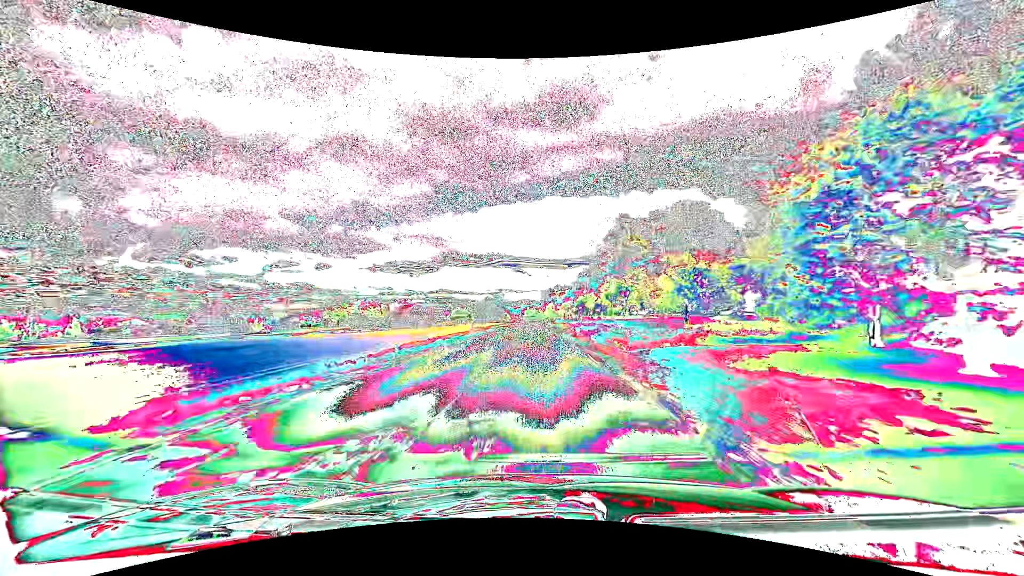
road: secondary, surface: asphalt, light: Day
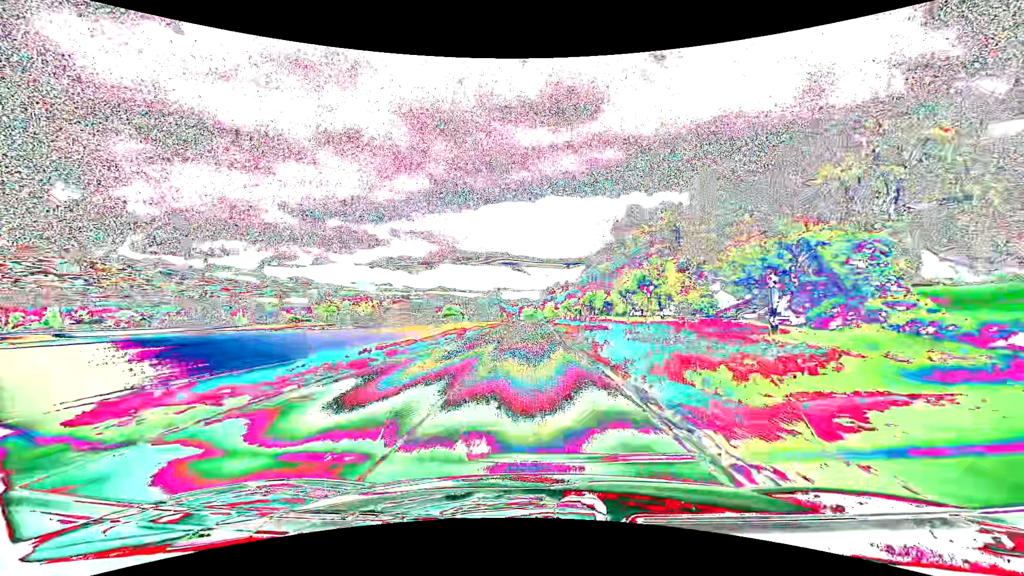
(0.0, +13.9) m; 0°
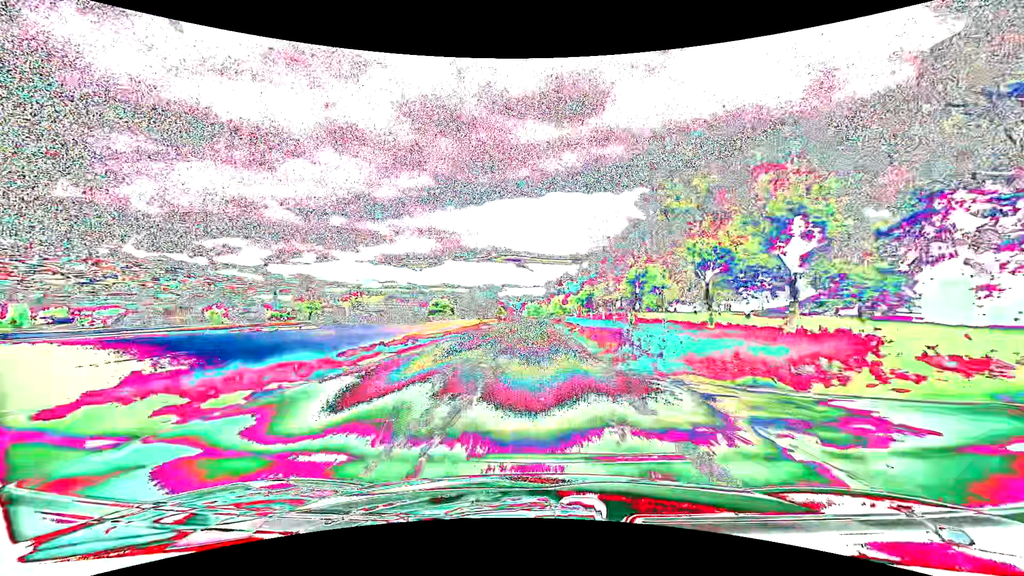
(-0.1, +28.2) m; 0°
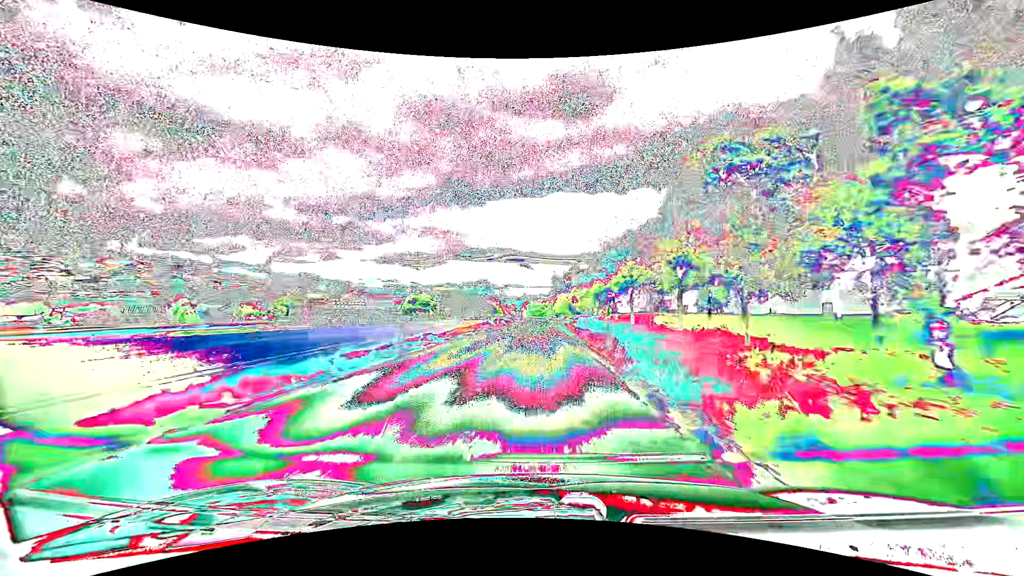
(-0.1, +28.7) m; -1°
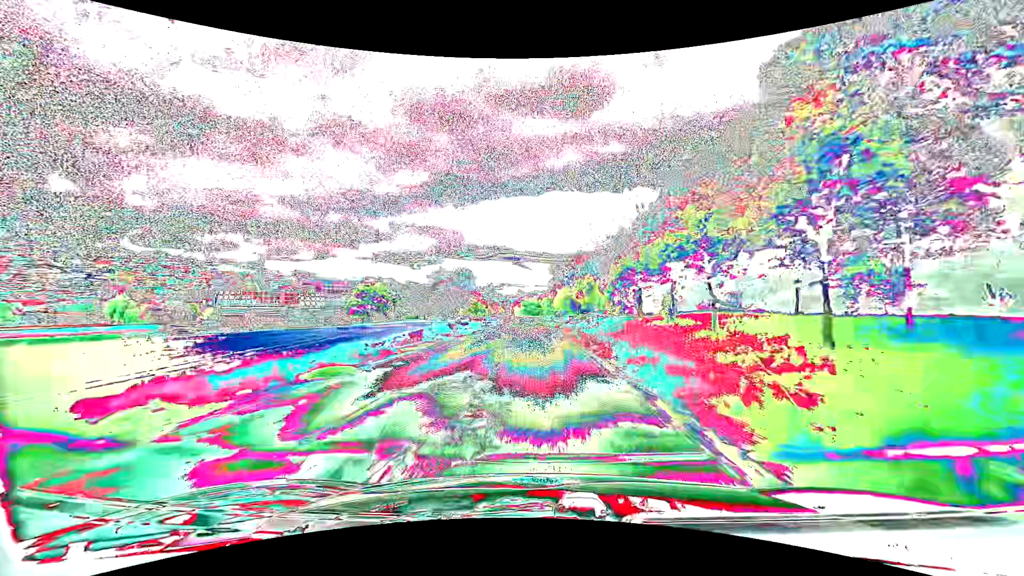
(+0.2, +29.1) m; +1°
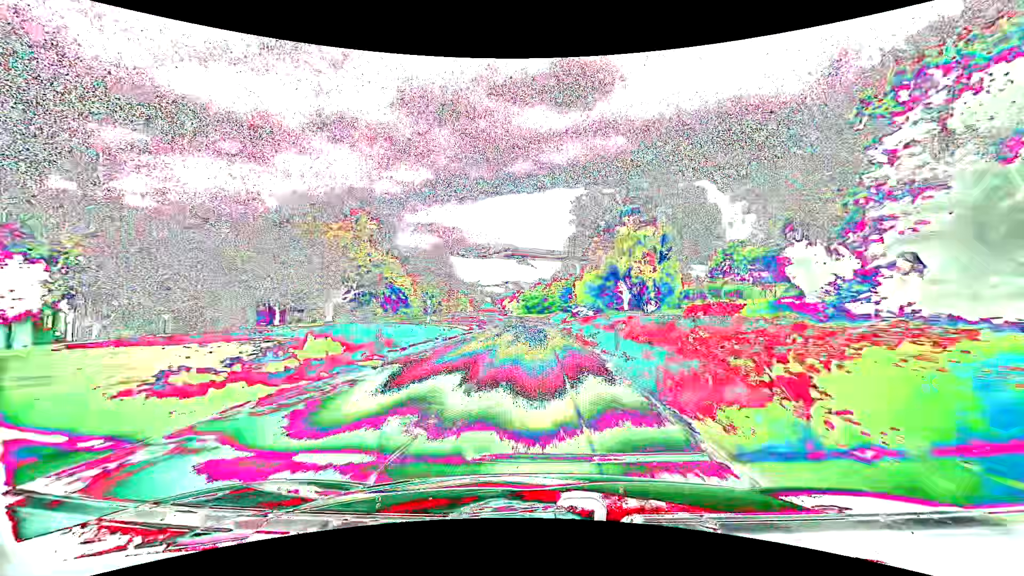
(-0.3, +58.1) m; -1°
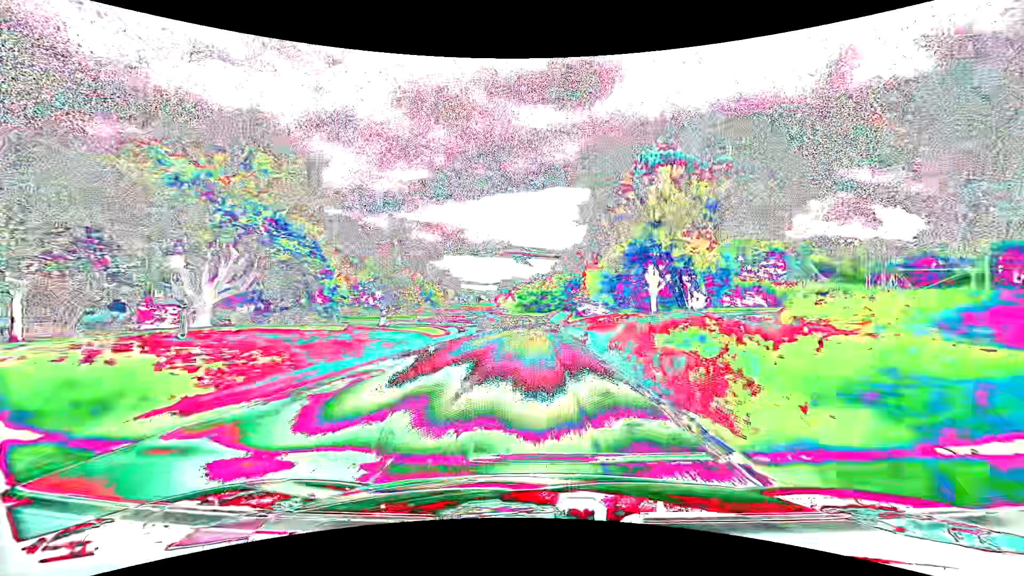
(+0.1, +14.1) m; +1°
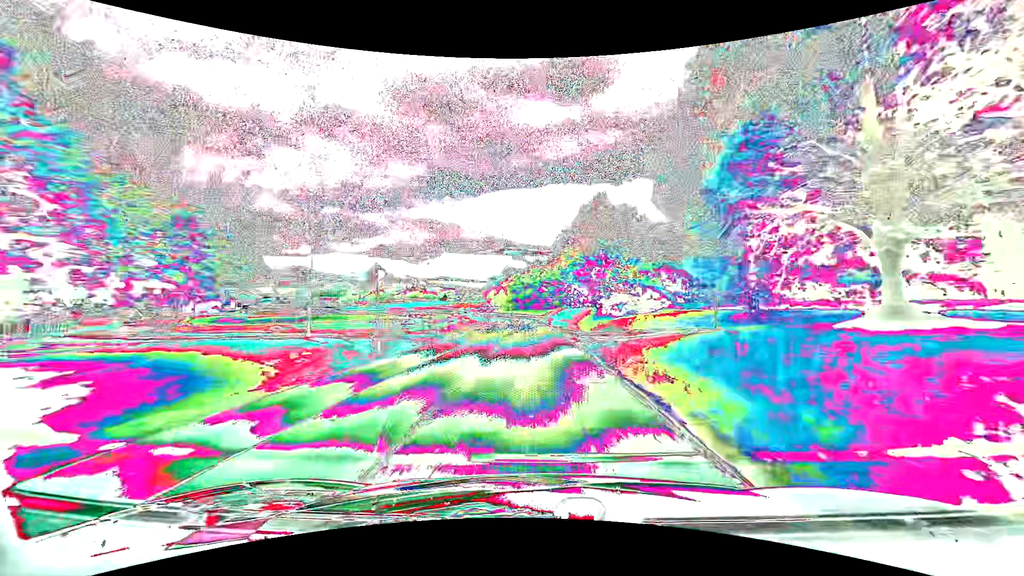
(+0.1, +27.6) m; 0°
(0, +10) (0, +20) (0, +30) (0, +40) (-1, +50) (-1, +60) (-2, +70) (-3, +80) (-5, +90) (-7, +100) m
